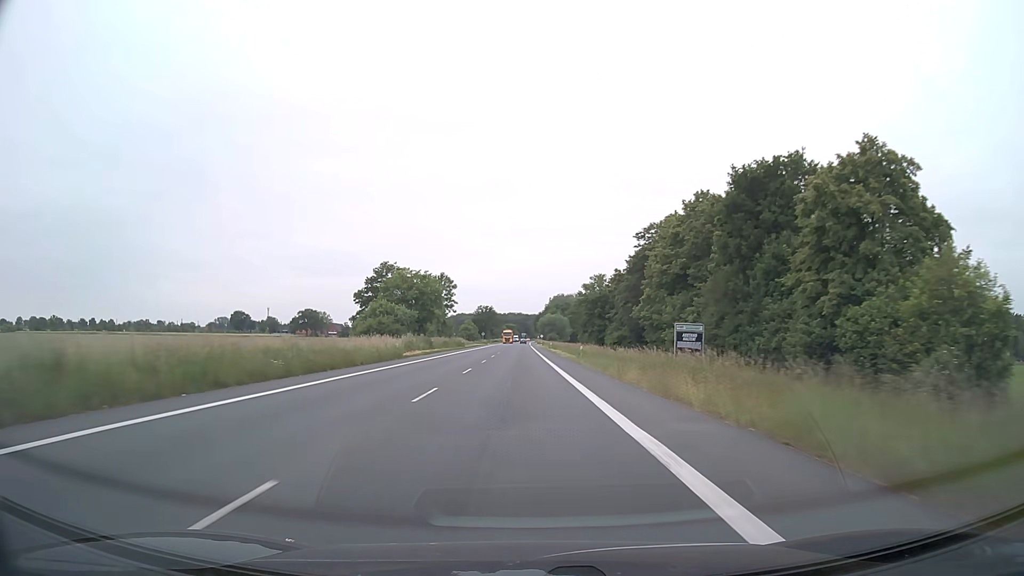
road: primary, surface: asphalt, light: Day
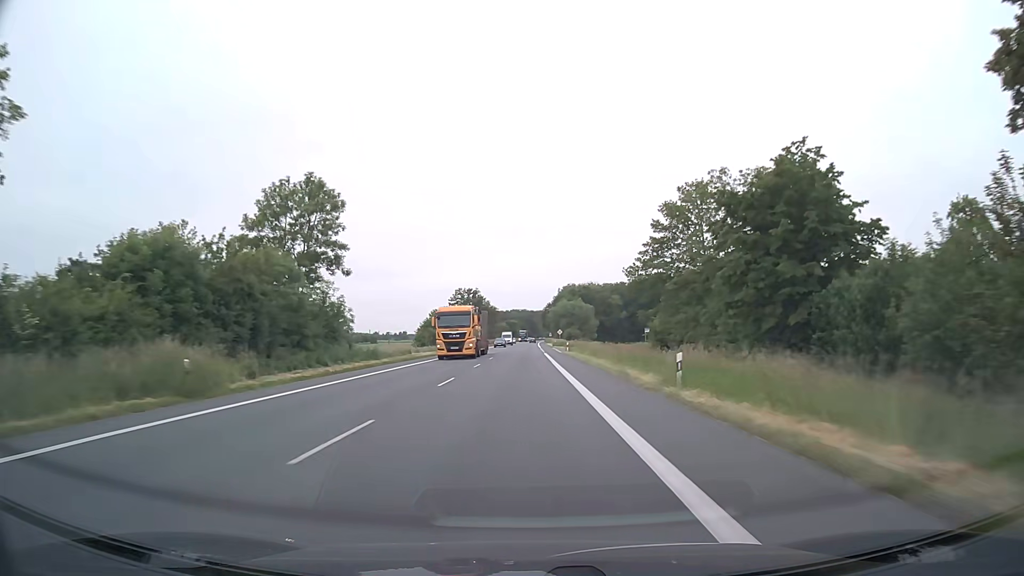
(-0.3, +79.1) m; 0°
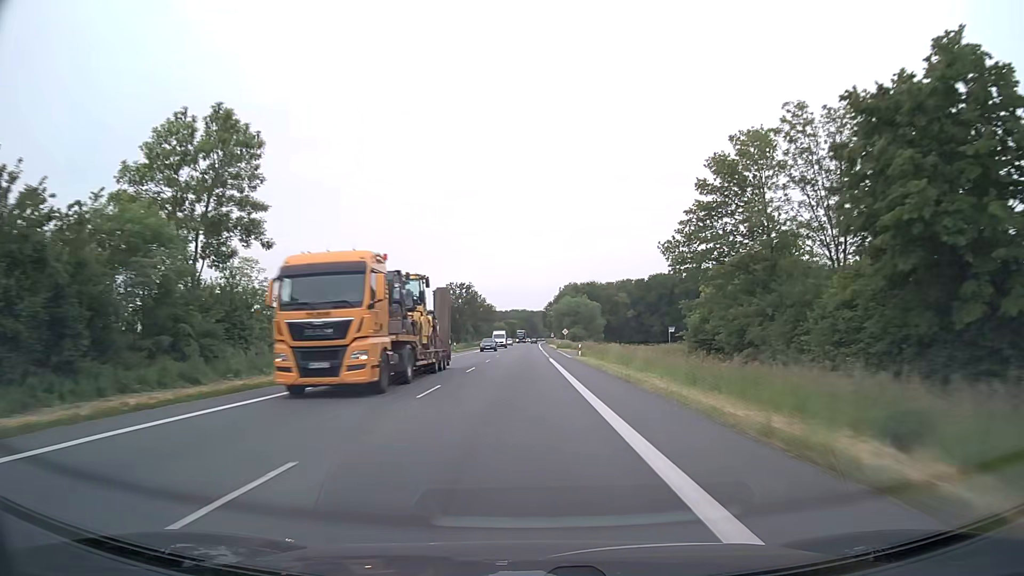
(0.0, +15.8) m; 0°
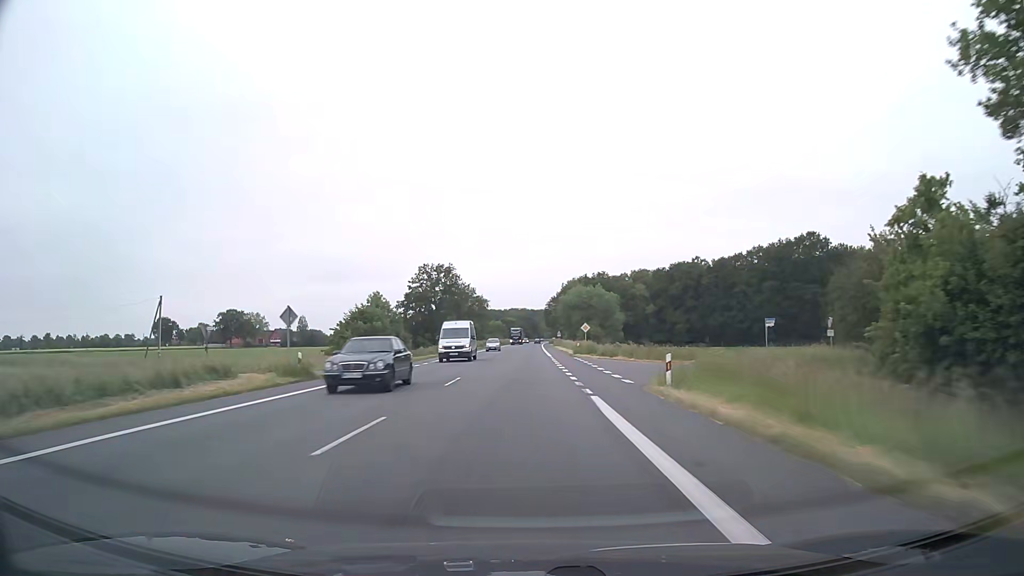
(+0.1, +31.6) m; 0°
(0, +10) (0, +20) (0, +30) (0, +40) (0, +50) (0, +60) (0, +70) (0, +80) (0, +90) (0, +100) m
